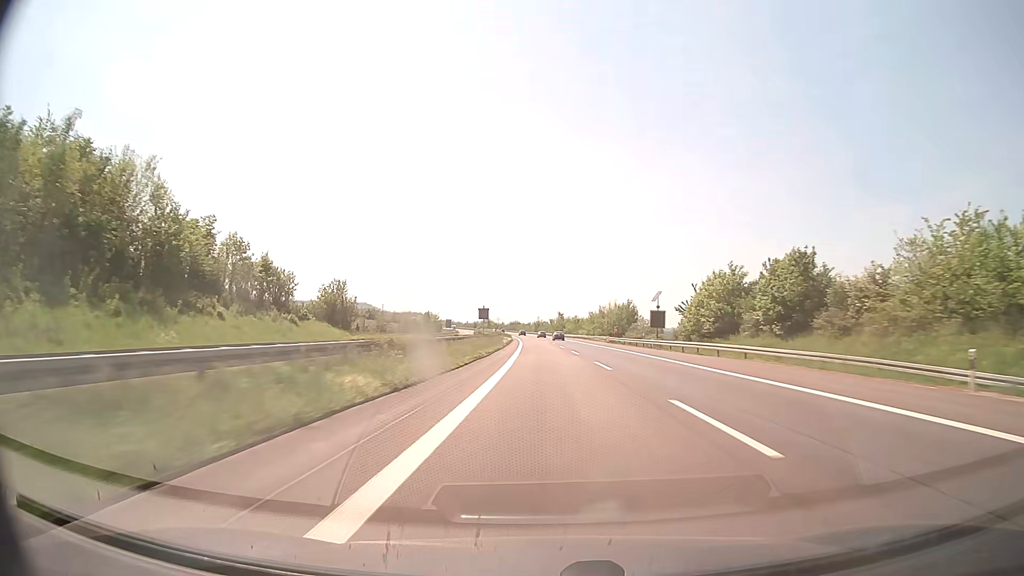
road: motorway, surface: concrete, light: Day
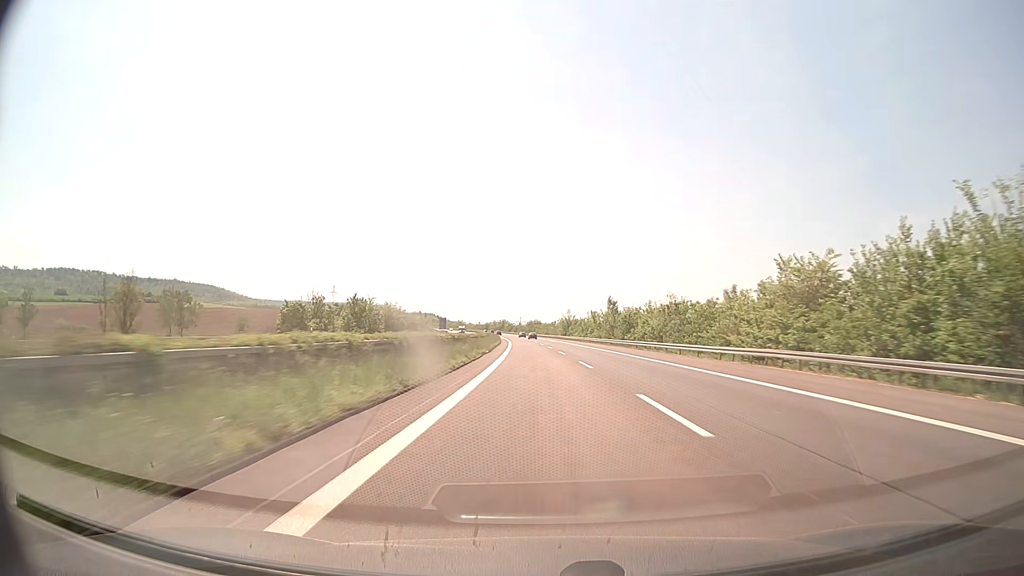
(-1.8, +105.1) m; -2°
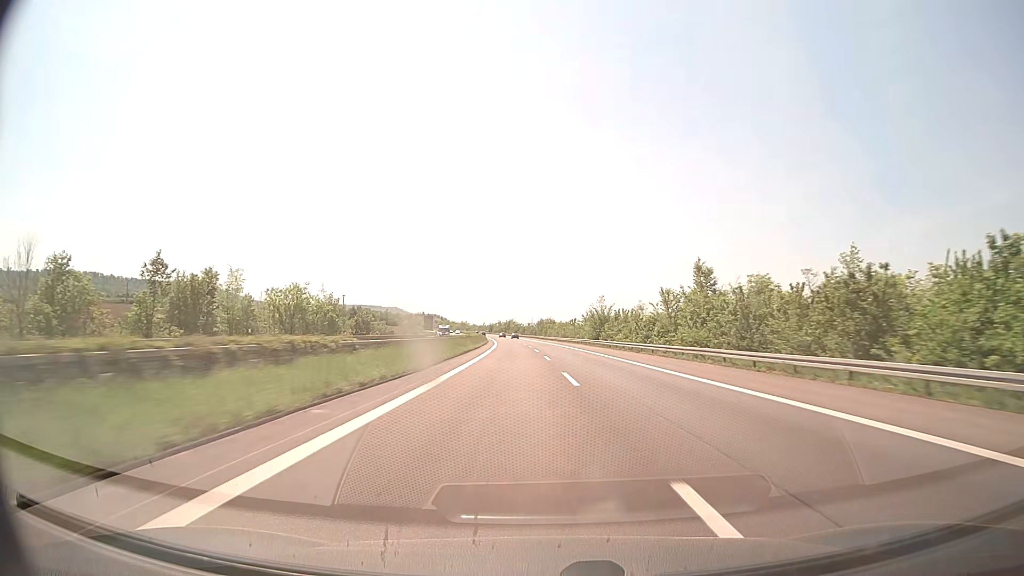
(-0.6, +62.2) m; -1°
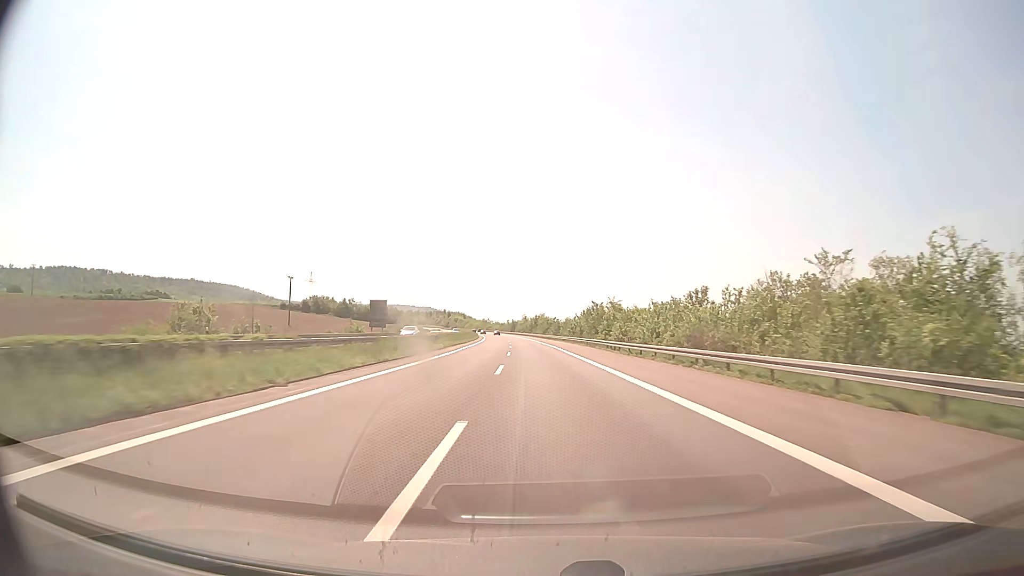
(-2.3, +103.1) m; -3°
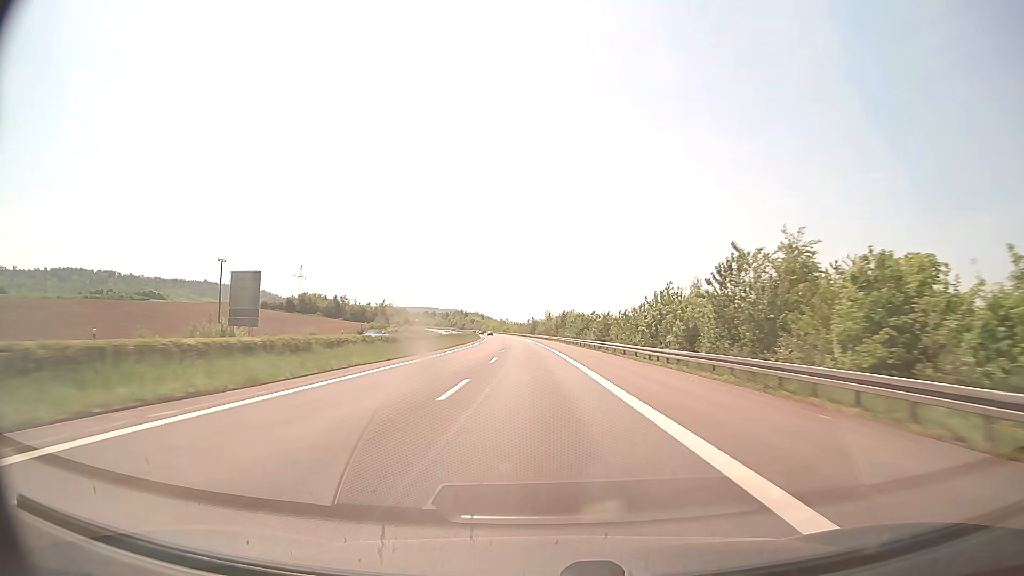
(-1.0, +61.7) m; -2°
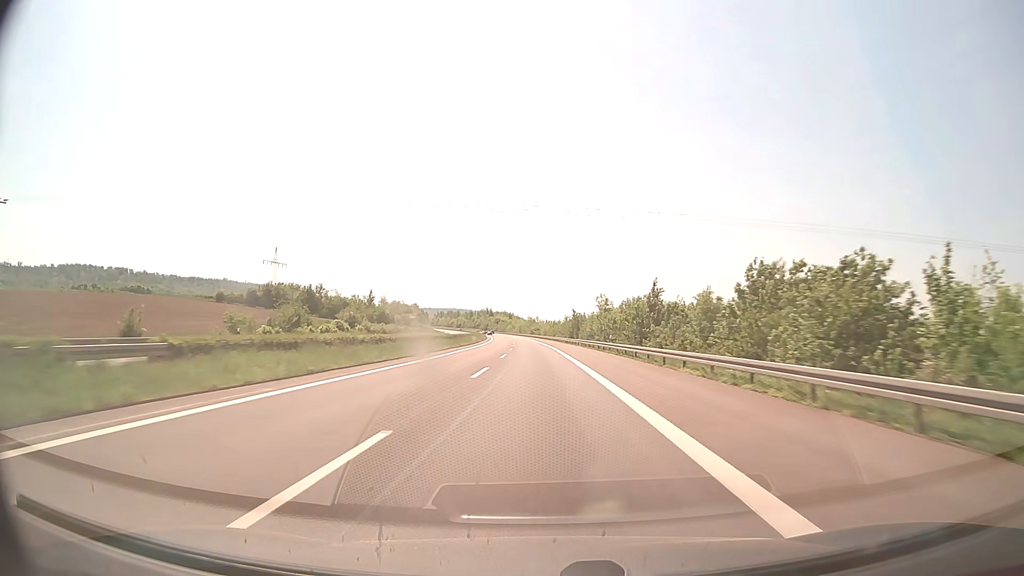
(-2.4, +82.4) m; -3°
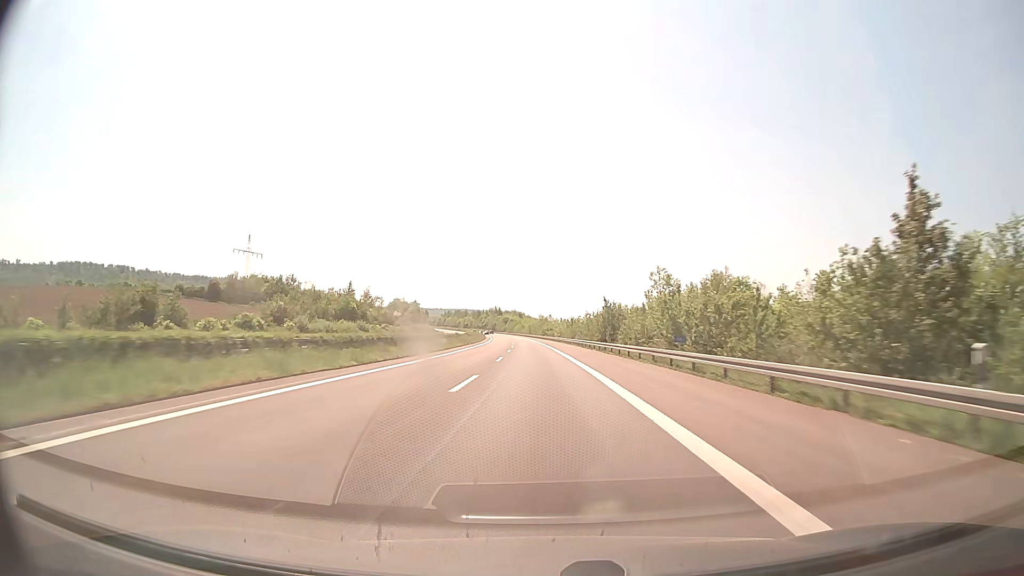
(-0.4, +41.2) m; -1°
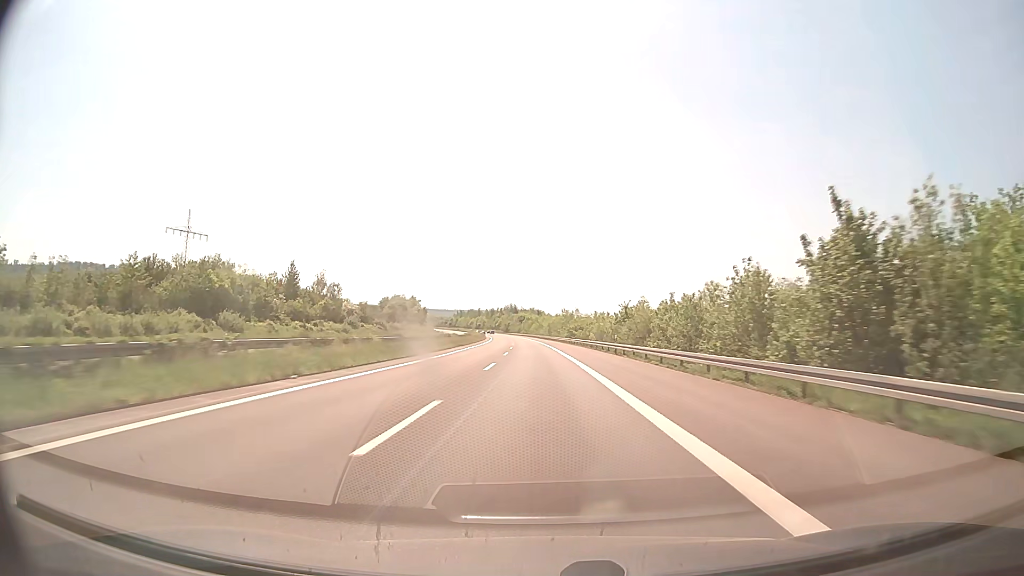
(-0.8, +61.8) m; -2°
(0, +10) (0, +20) (0, +30) (0, +40) (-1, +50) (-1, +60) (-1, +70) (-2, +80) (-2, +90) (-3, +100) m
